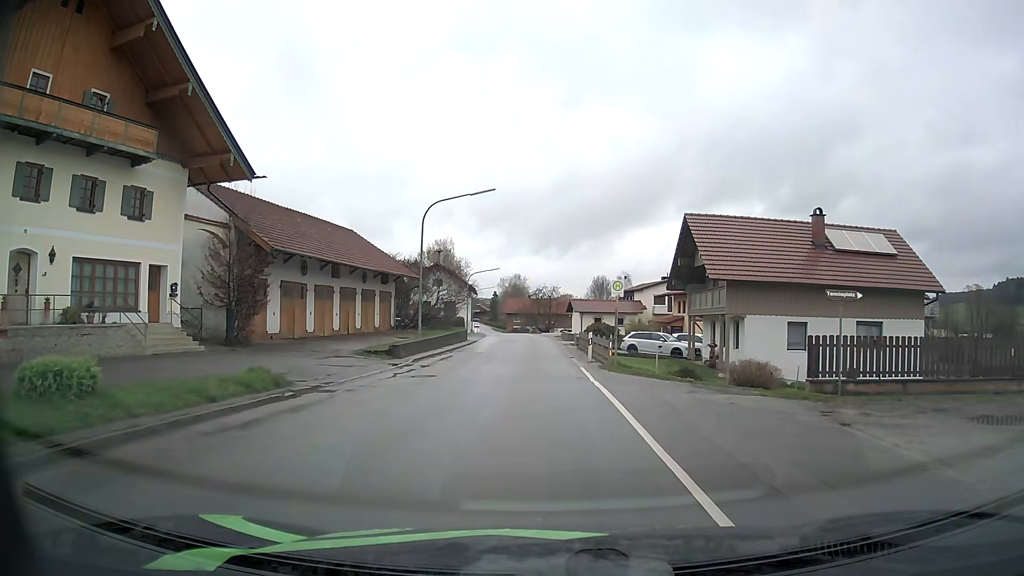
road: secondary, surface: asphalt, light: Day
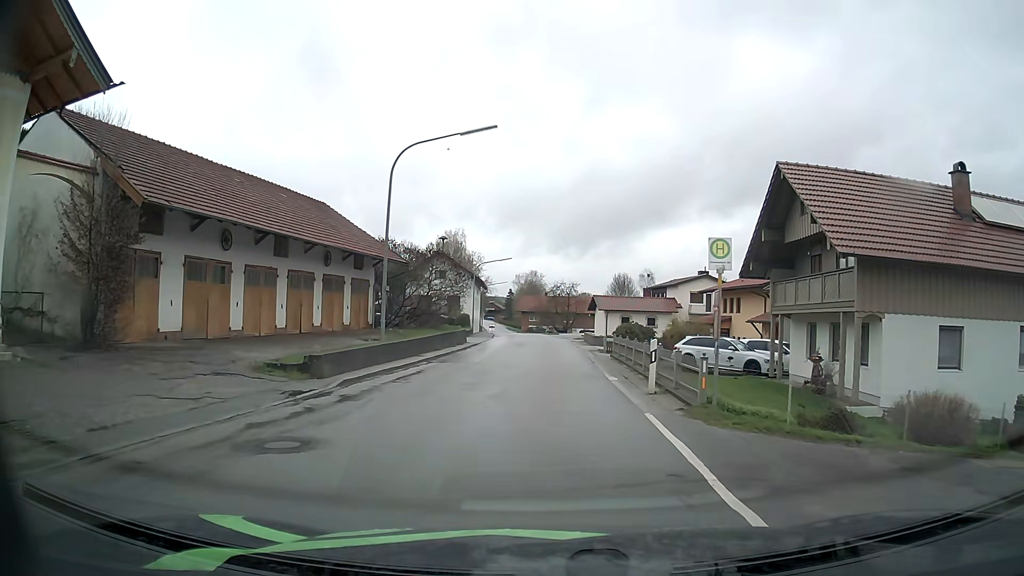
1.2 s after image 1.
(-0.3, +11.2) m; -2°
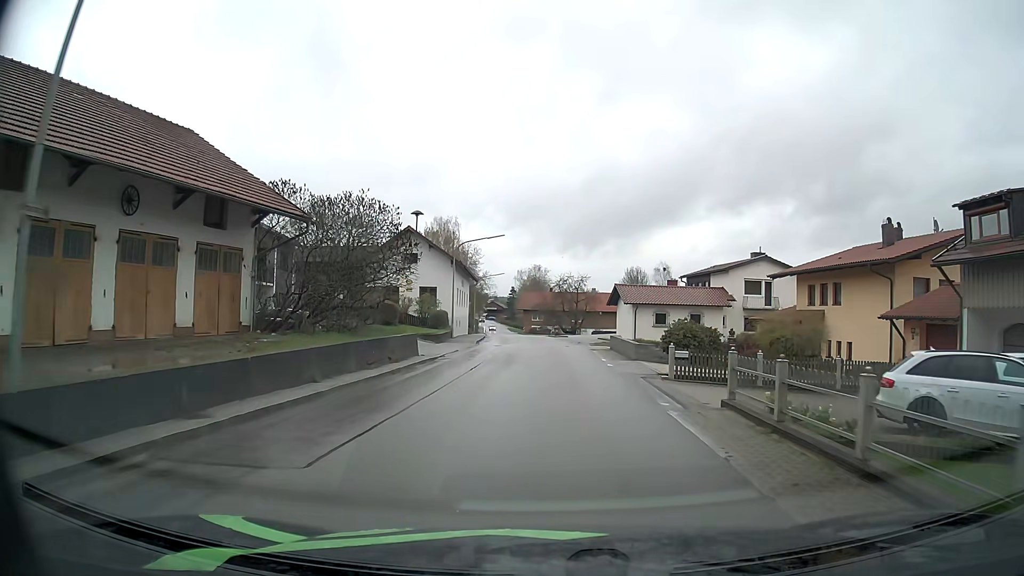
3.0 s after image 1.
(-0.1, +17.7) m; 0°
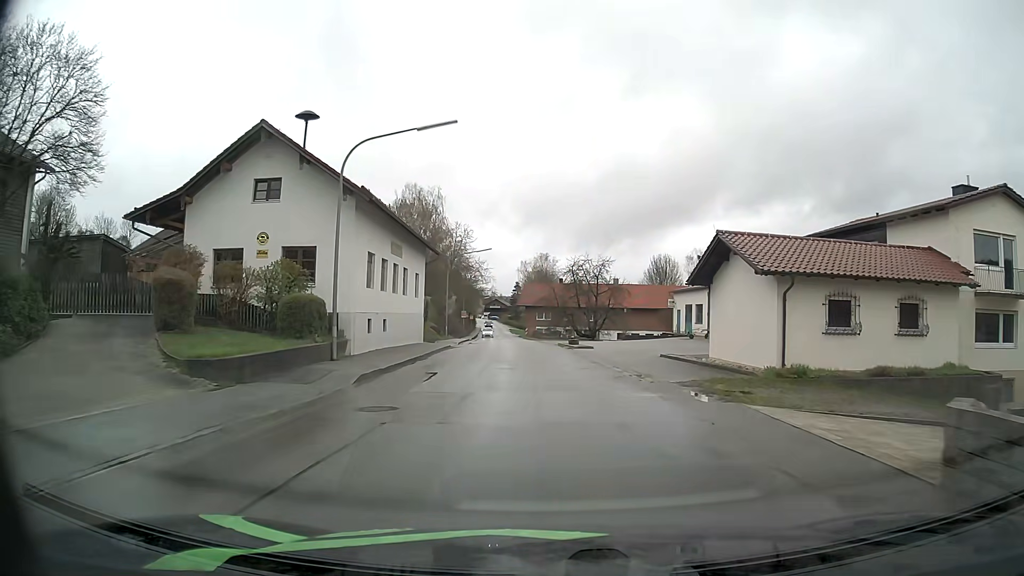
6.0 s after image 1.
(0.0, +28.9) m; -1°
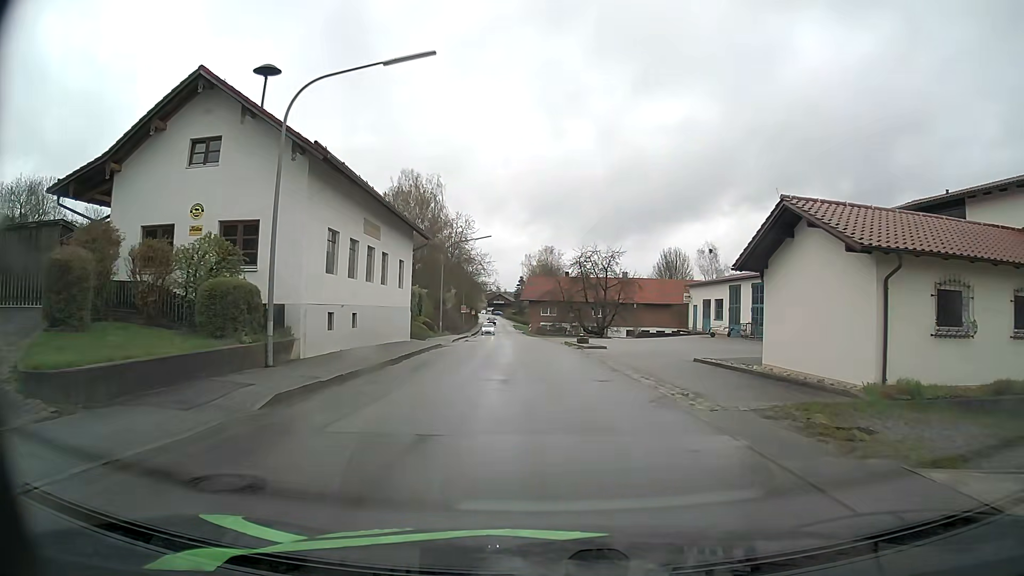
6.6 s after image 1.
(0.0, +5.5) m; 0°
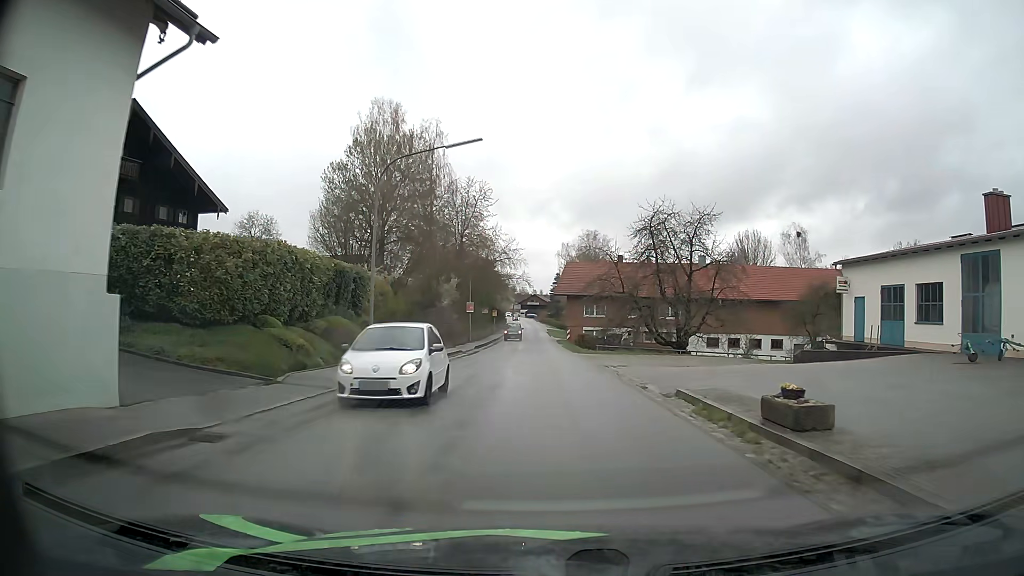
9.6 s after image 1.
(-0.7, +28.9) m; -3°
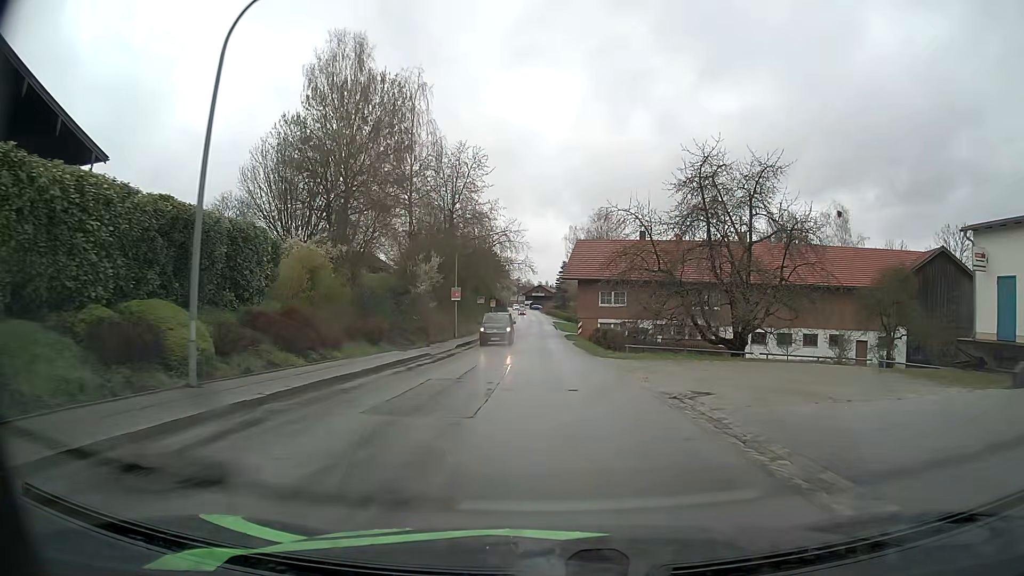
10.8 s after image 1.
(-0.1, +12.9) m; 0°
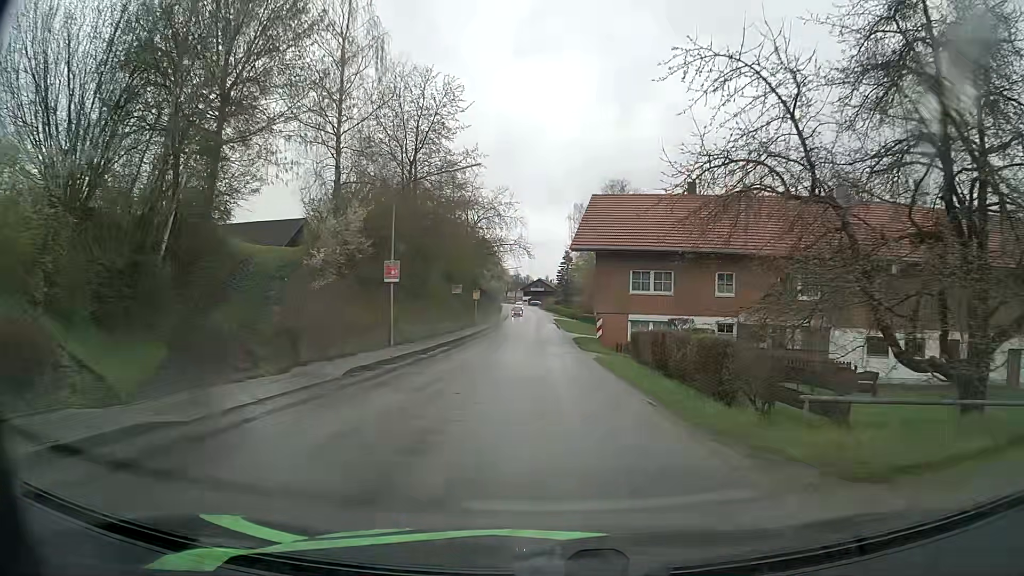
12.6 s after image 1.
(0.0, +20.0) m; 0°
(0, +10) (0, +20) (0, +30) (0, +40) (0, +50) (0, +60) (-1, +70) (-1, +80) (-1, +90) (-1, +100) m
